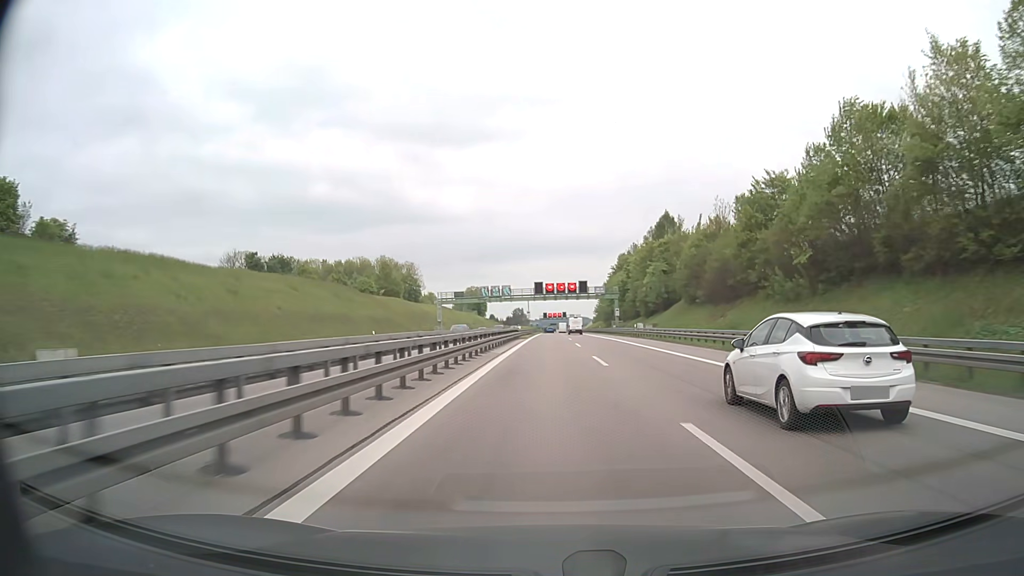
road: motorway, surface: asphalt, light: Day
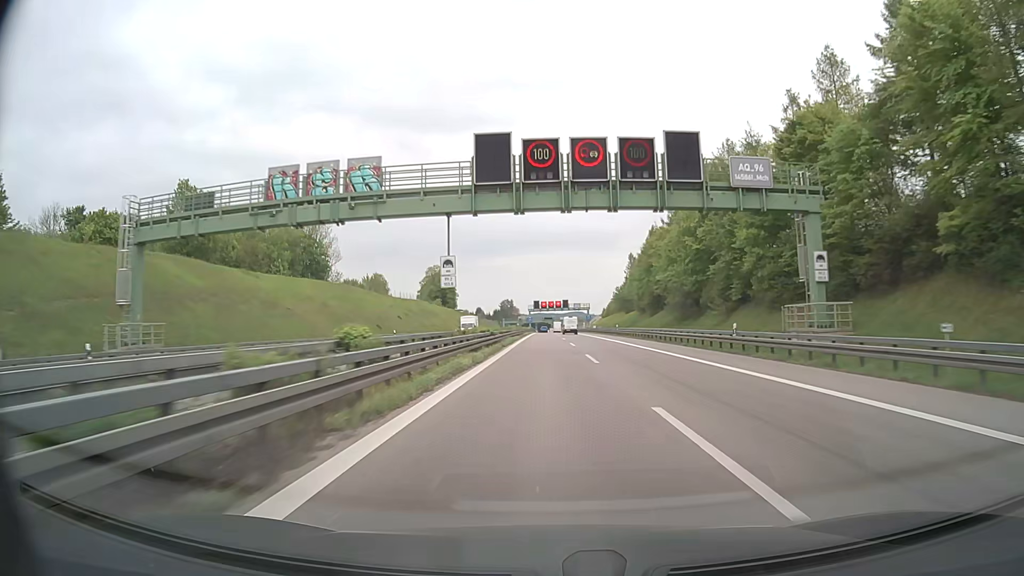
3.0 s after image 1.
(+0.2, +89.1) m; 0°
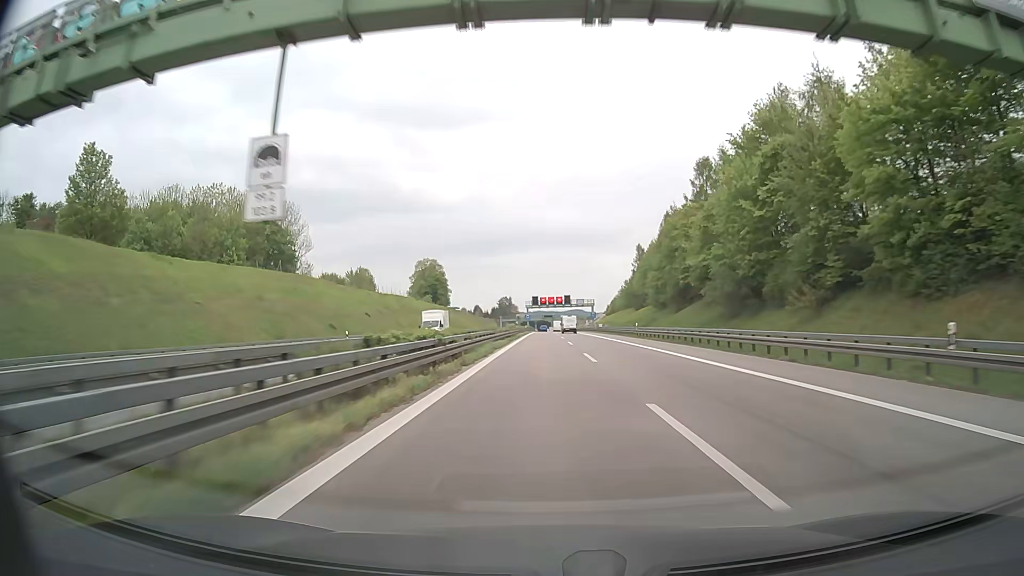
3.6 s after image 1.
(0.0, +17.9) m; 0°
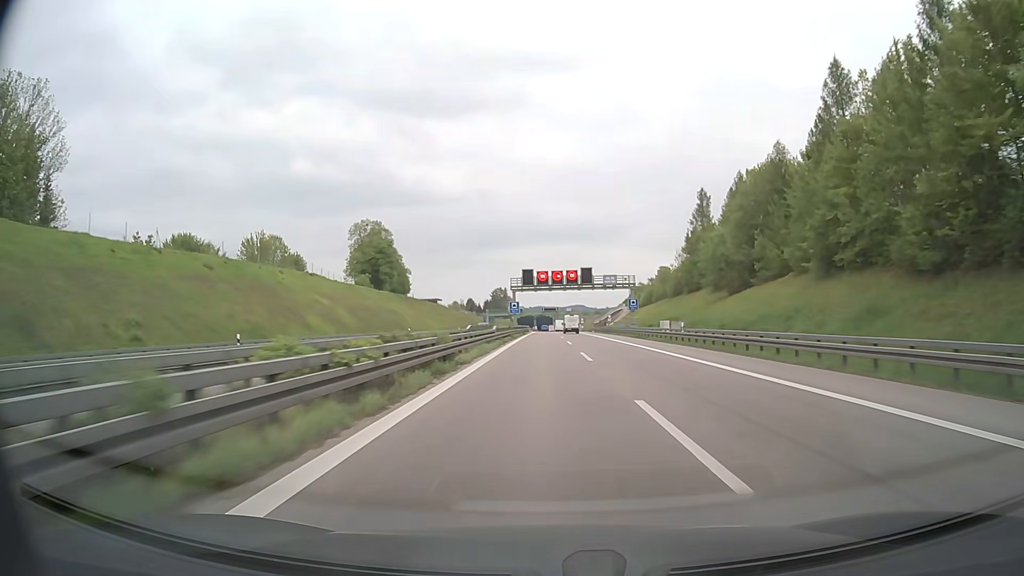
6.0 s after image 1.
(-0.3, +71.7) m; 0°
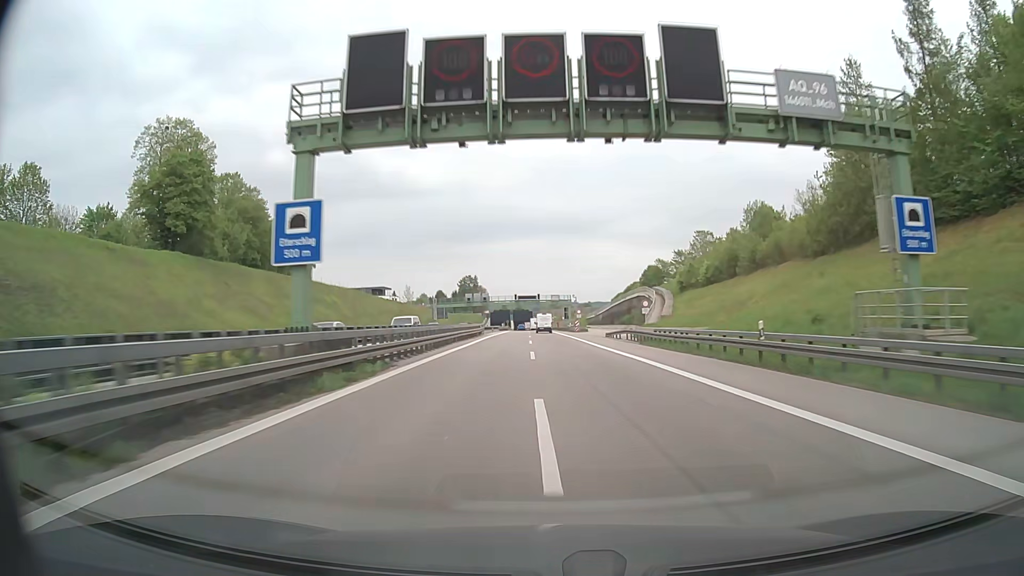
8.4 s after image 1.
(+1.2, +72.1) m; +2°
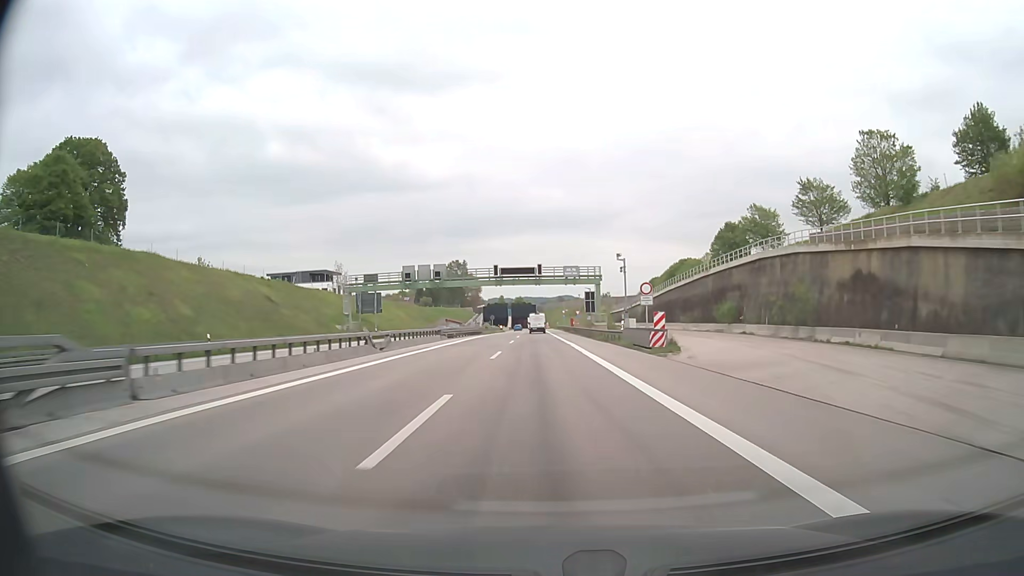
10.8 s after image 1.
(-0.4, +71.2) m; 0°
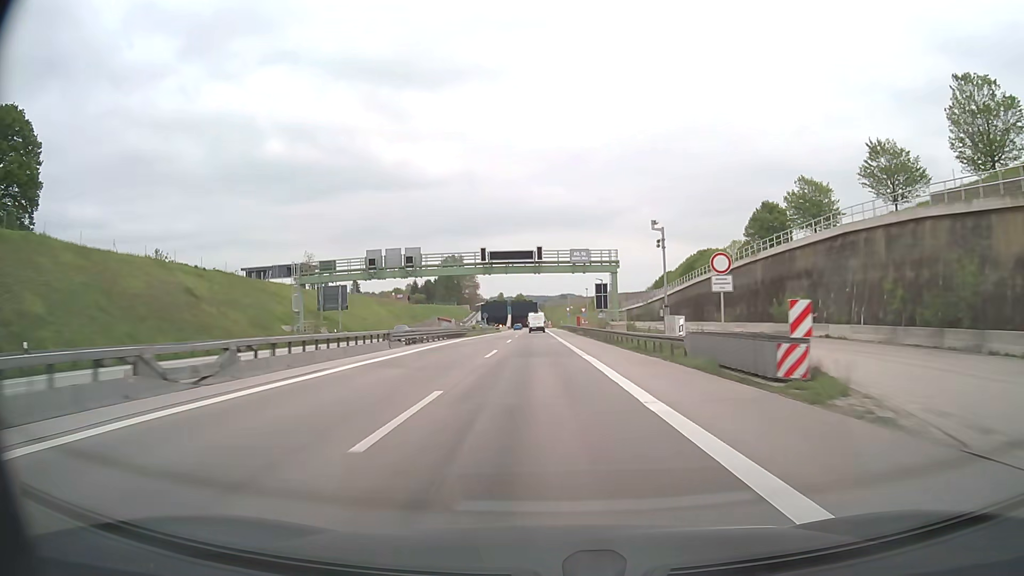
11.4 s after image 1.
(0.0, +17.3) m; 0°
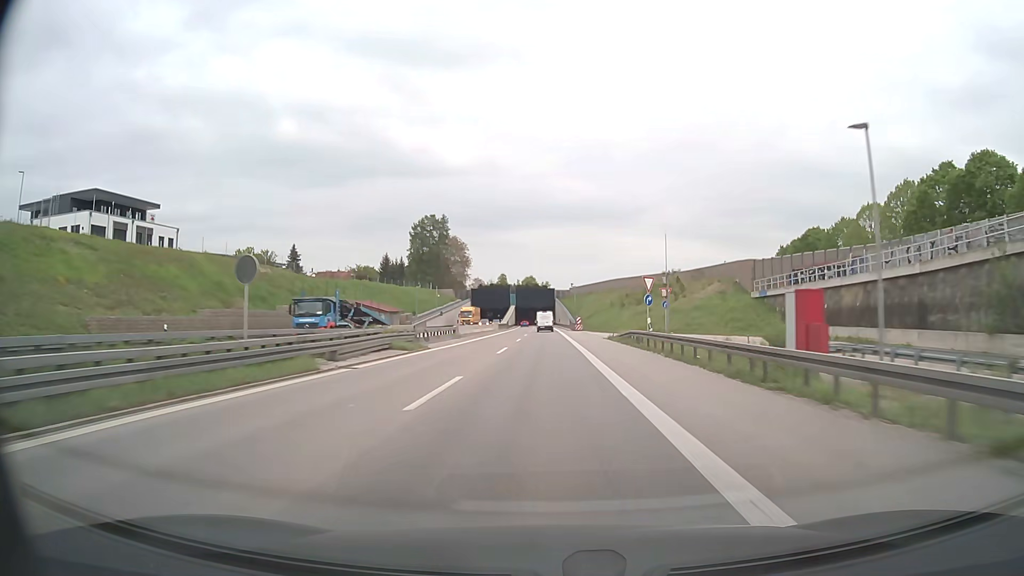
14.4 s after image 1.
(-1.4, +87.2) m; -2°
(0, +10) (0, +20) (0, +30) (0, +40) (0, +50) (0, +60) (0, +70) (0, +80) (0, +90) (0, +100) m
